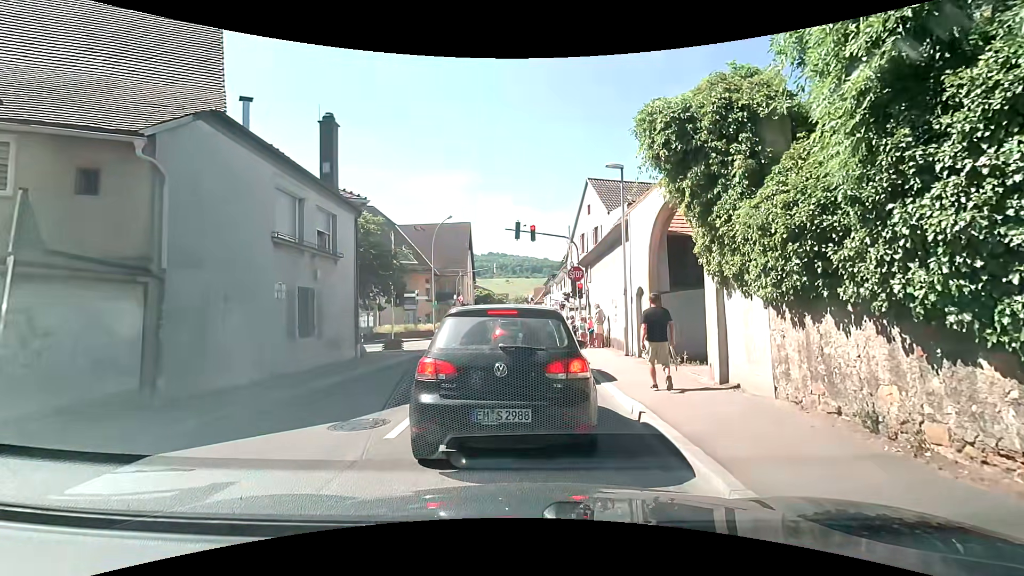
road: tertiary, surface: asphalt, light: Day
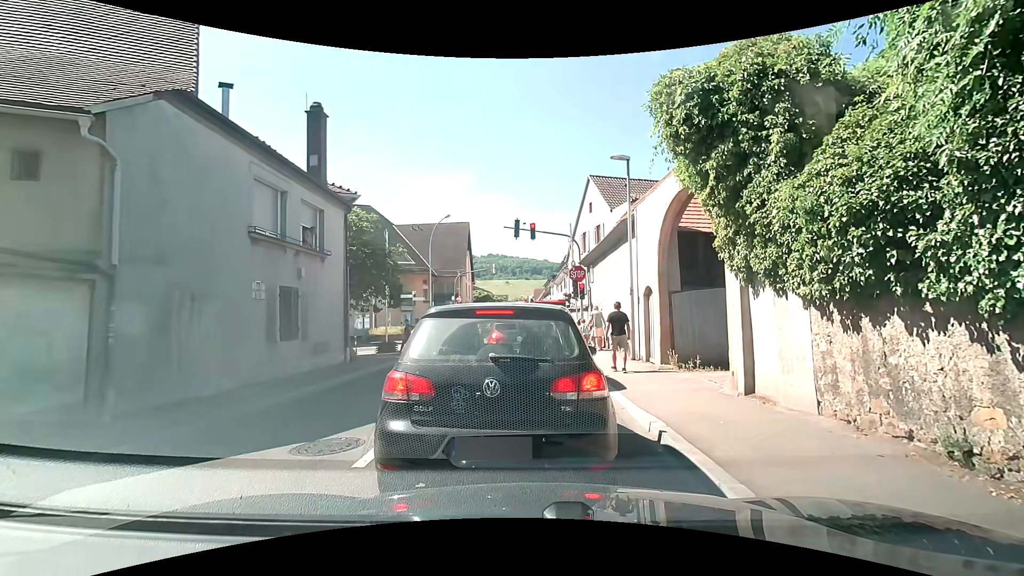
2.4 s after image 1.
(0.0, +1.0) m; 0°
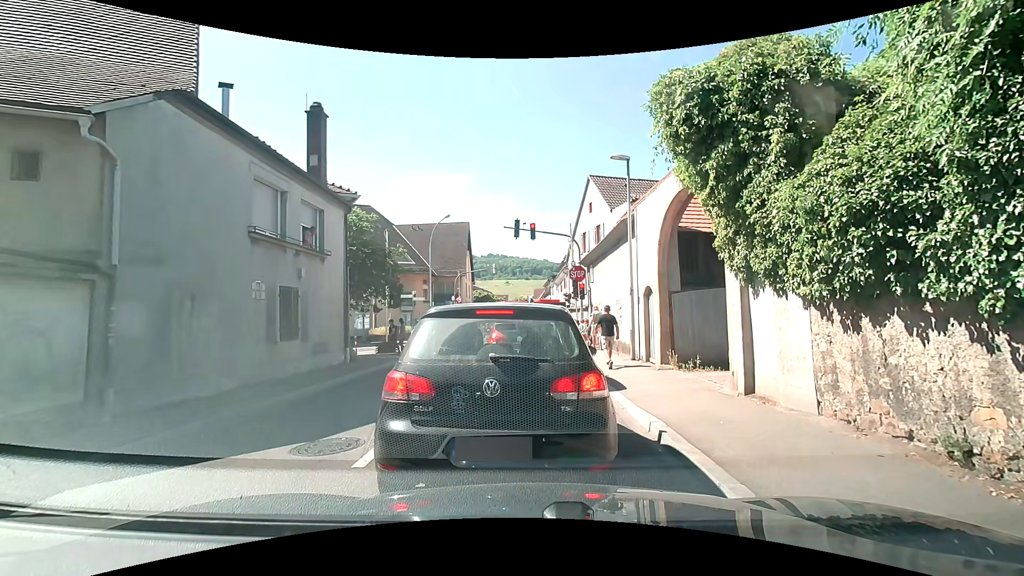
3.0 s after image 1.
(0.0, 0.0) m; 0°
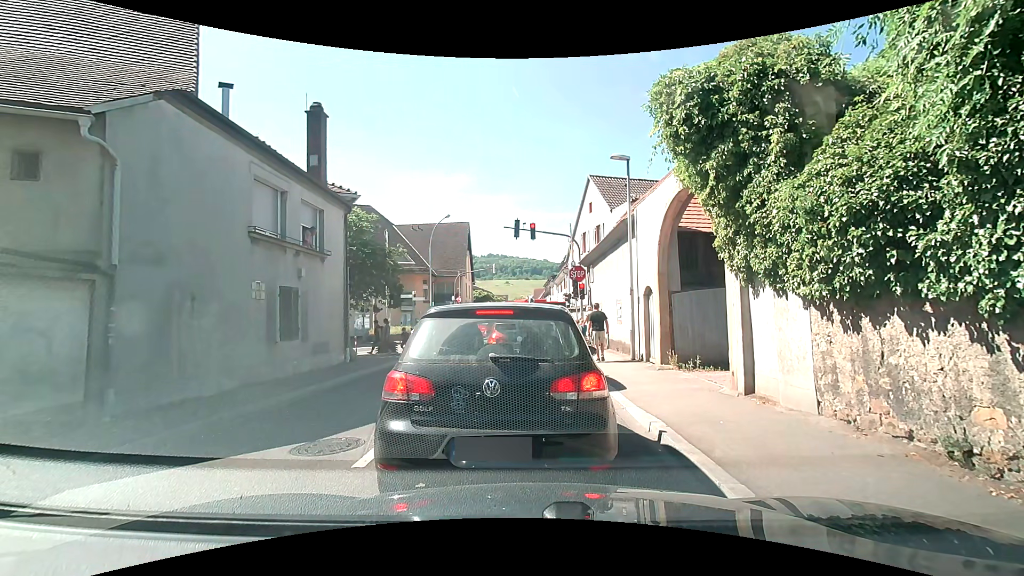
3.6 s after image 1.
(0.0, 0.0) m; 0°
